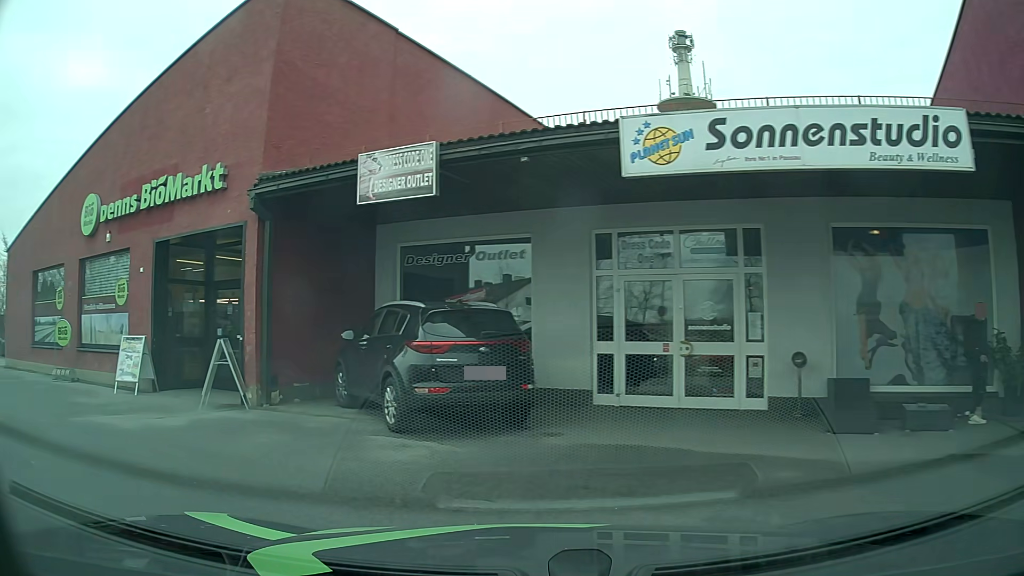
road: service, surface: asphalt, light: Day
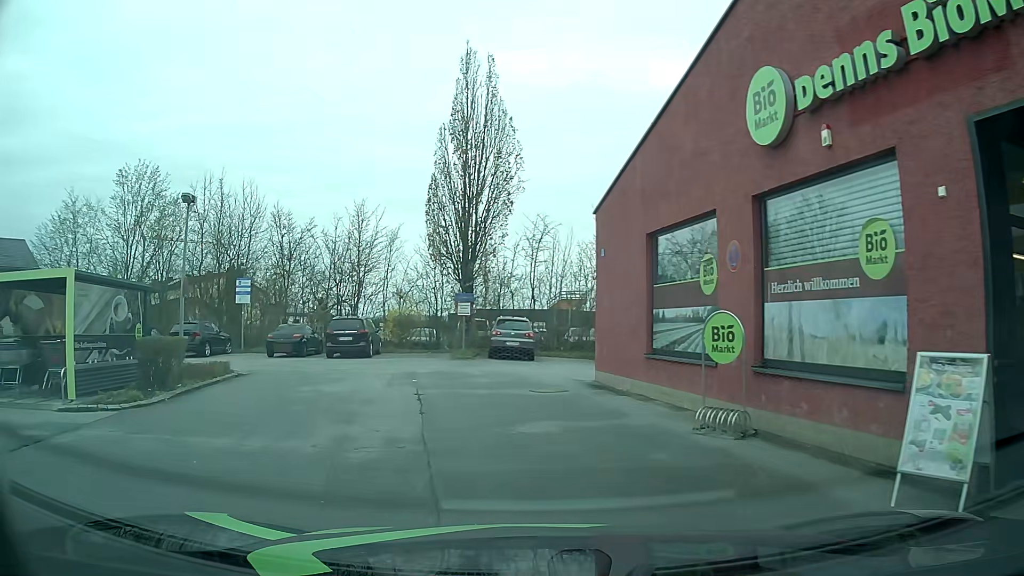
(-4.8, +7.3) m; -56°
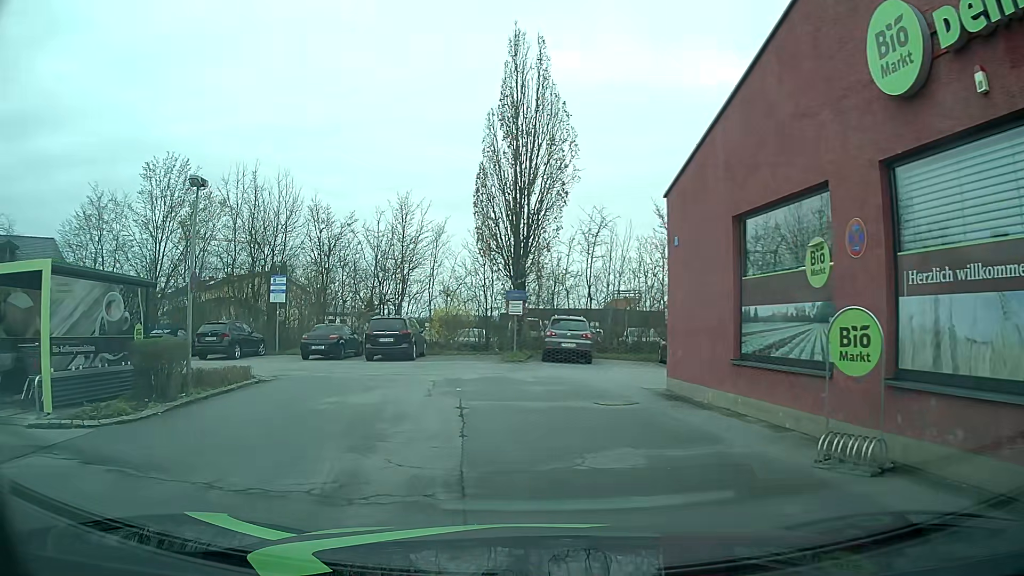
(-0.1, +2.1) m; -3°
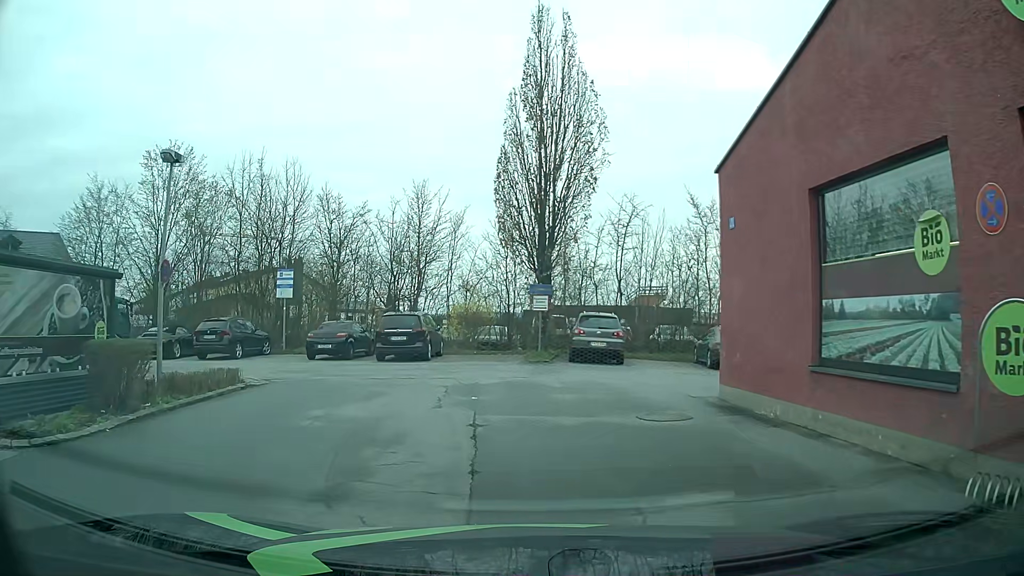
(-0.1, +2.1) m; -4°
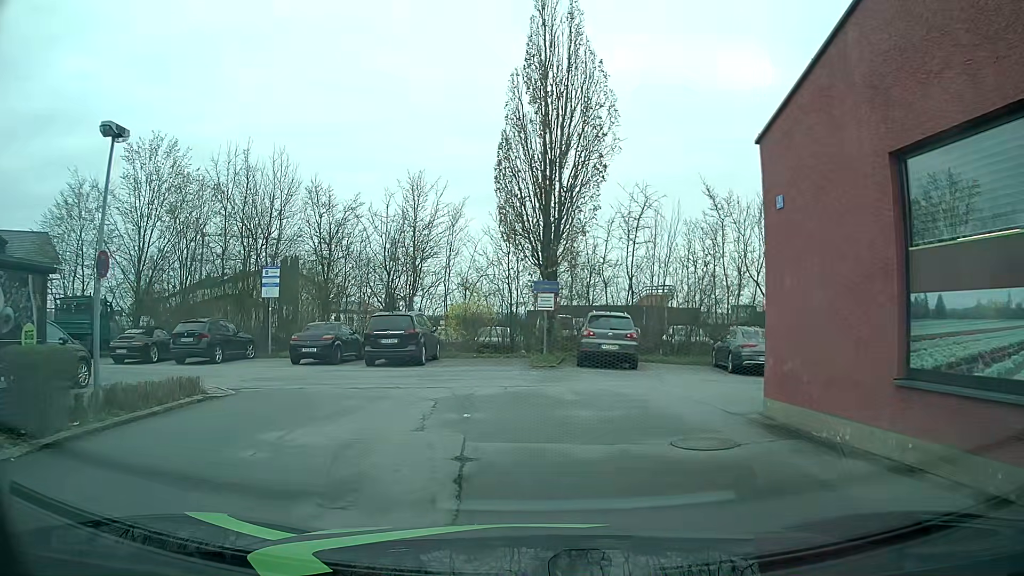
(0.0, +2.1) m; +1°
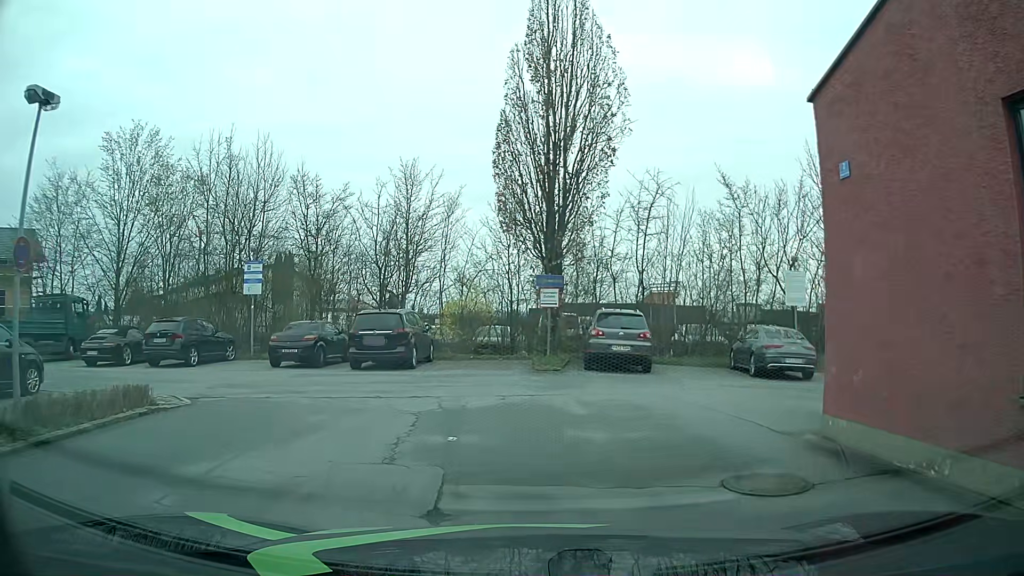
(0.0, +2.0) m; 0°
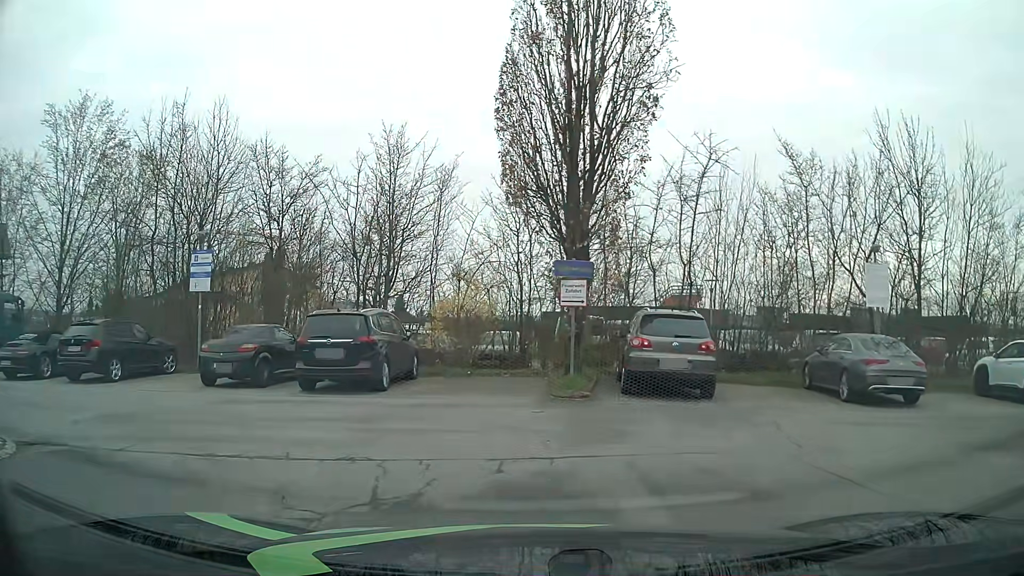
(-0.2, +5.1) m; -1°
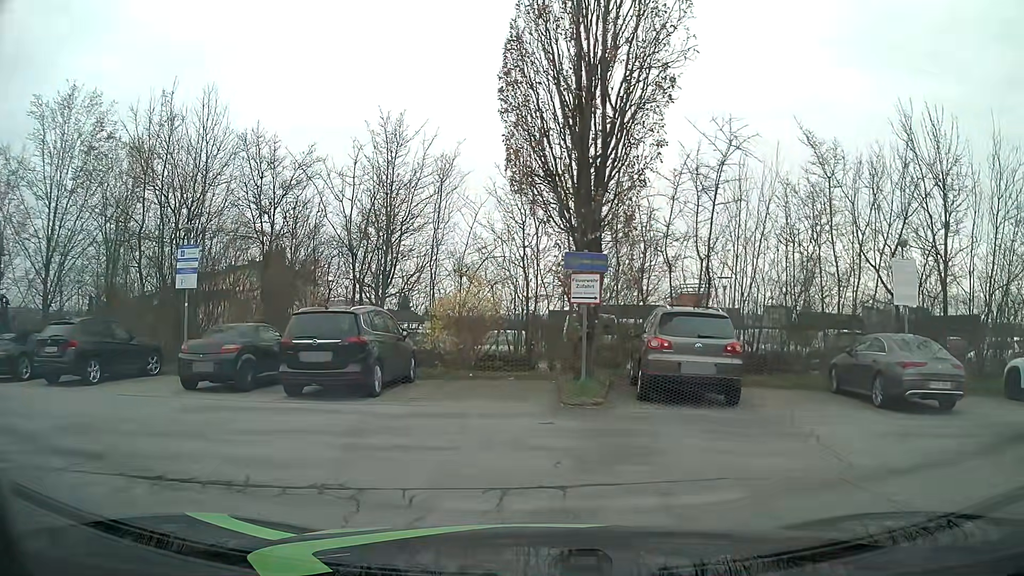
(0.0, +1.2) m; -1°
